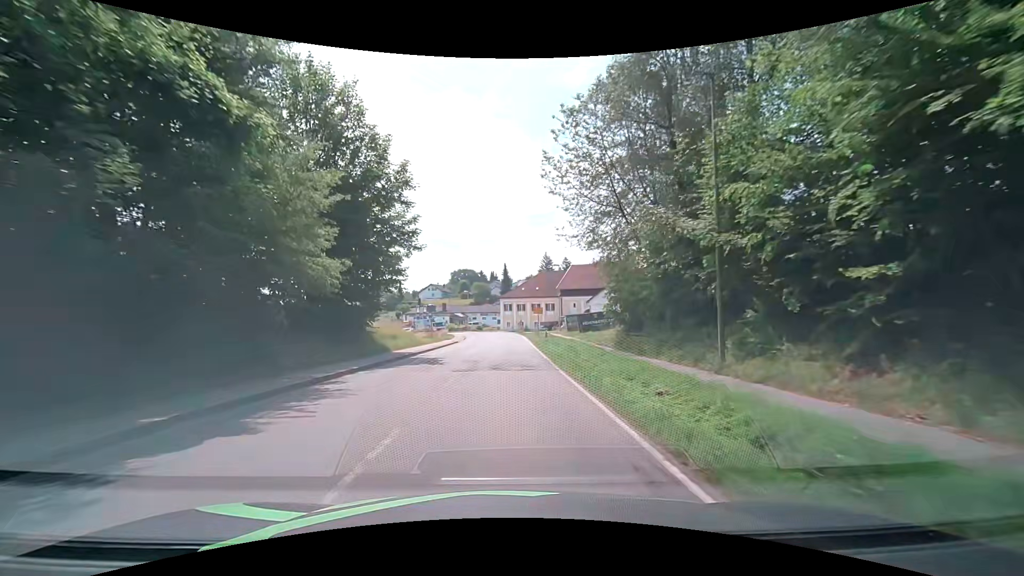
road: secondary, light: Day
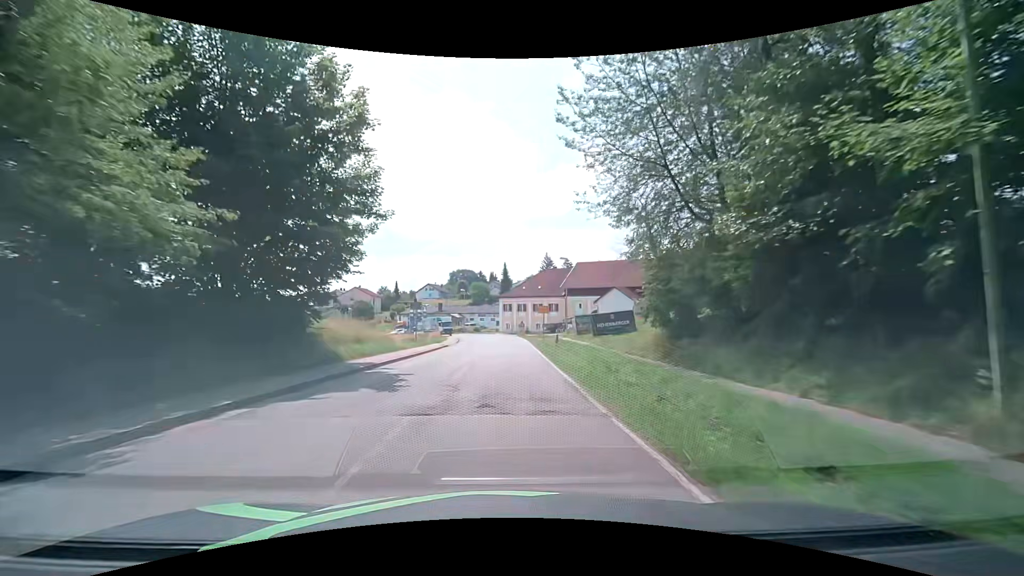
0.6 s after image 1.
(-0.1, +7.7) m; 0°
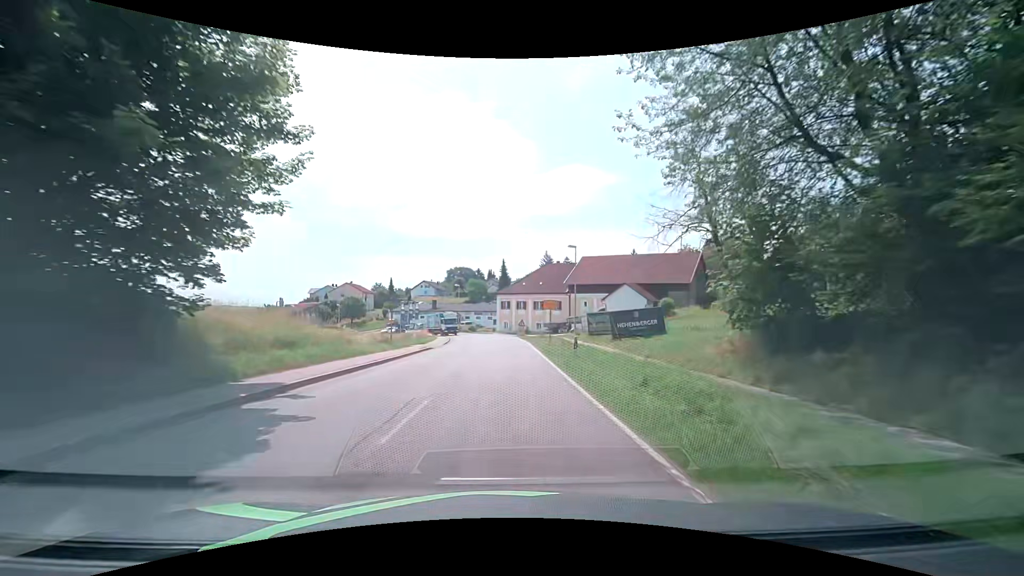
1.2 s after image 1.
(0.0, +7.7) m; 0°
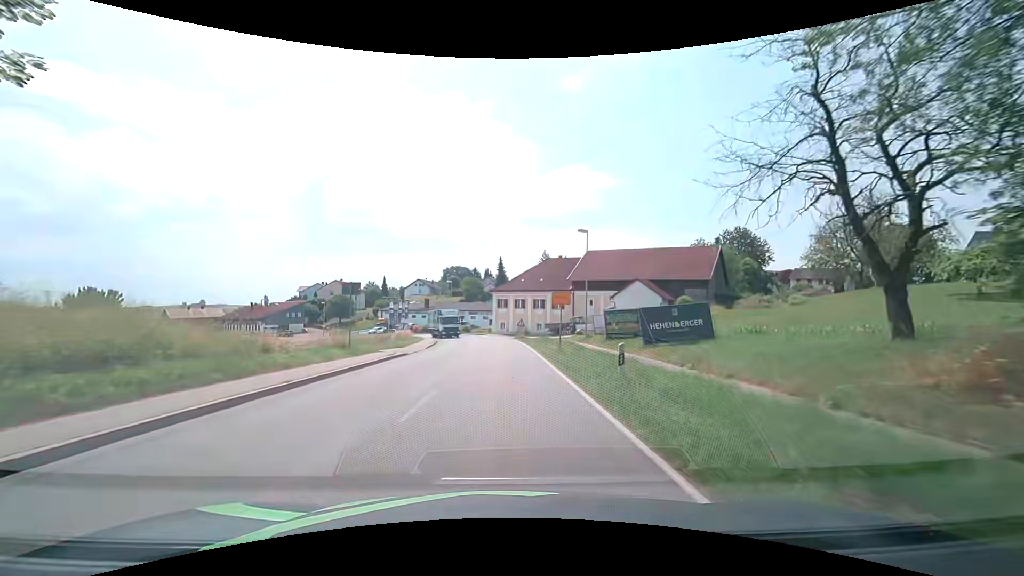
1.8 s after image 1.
(0.0, +7.7) m; 0°
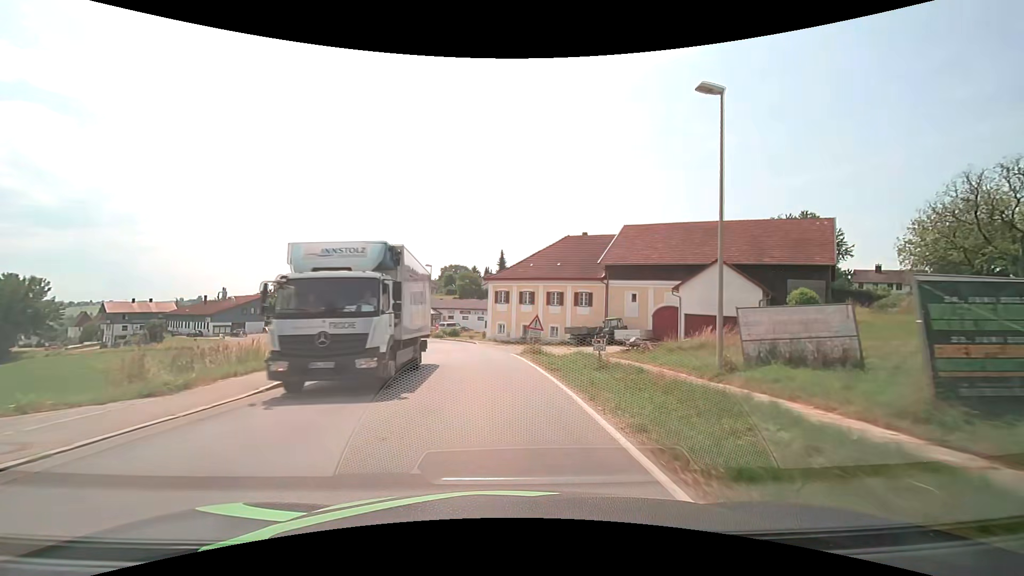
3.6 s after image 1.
(+0.1, +23.0) m; 0°
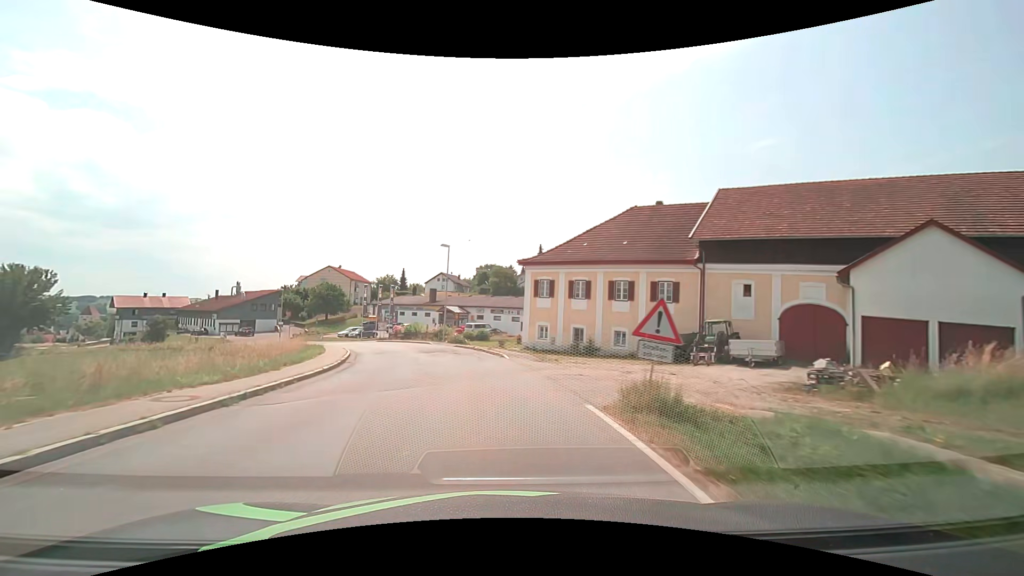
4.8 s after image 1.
(-0.4, +15.2) m; -4°
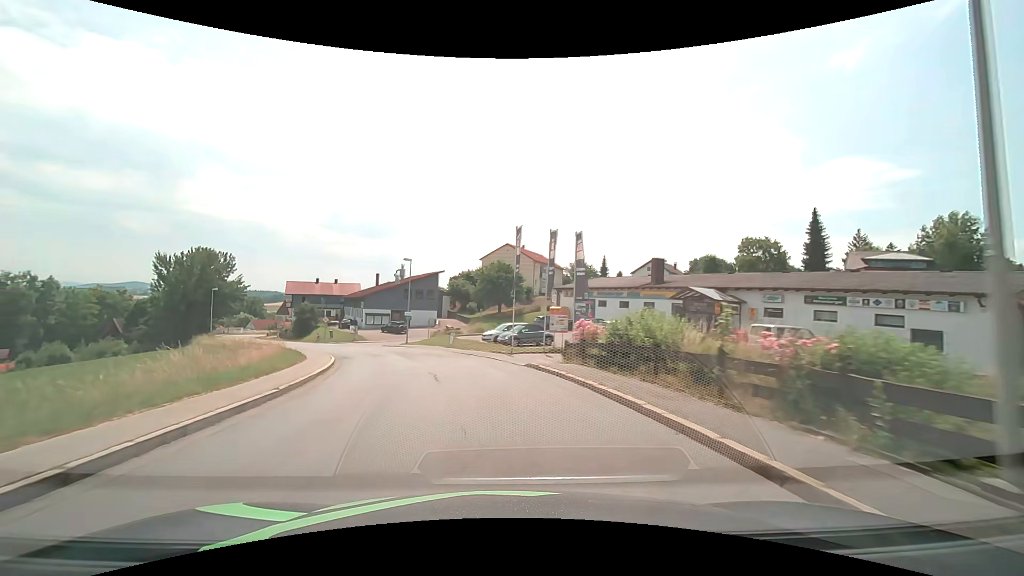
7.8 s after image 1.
(-6.8, +37.1) m; -22°
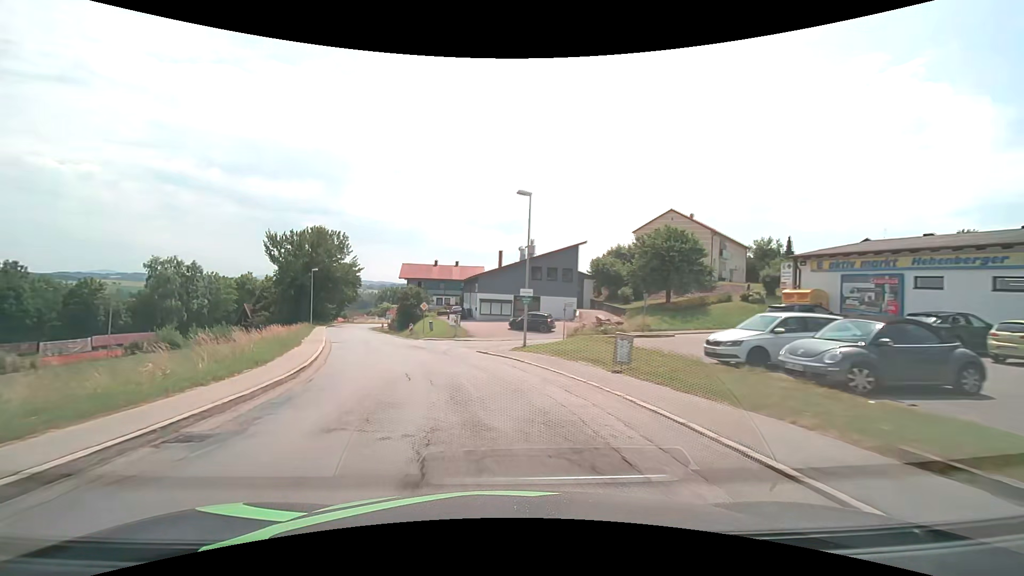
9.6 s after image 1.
(-3.0, +22.8) m; -16°
(-1, +10) (-2, +20) (-5, +29) (-9, +39) (-12, +48) (-16, +58) (-19, +67) (-22, +76) (-25, +86) (-27, +96) m
